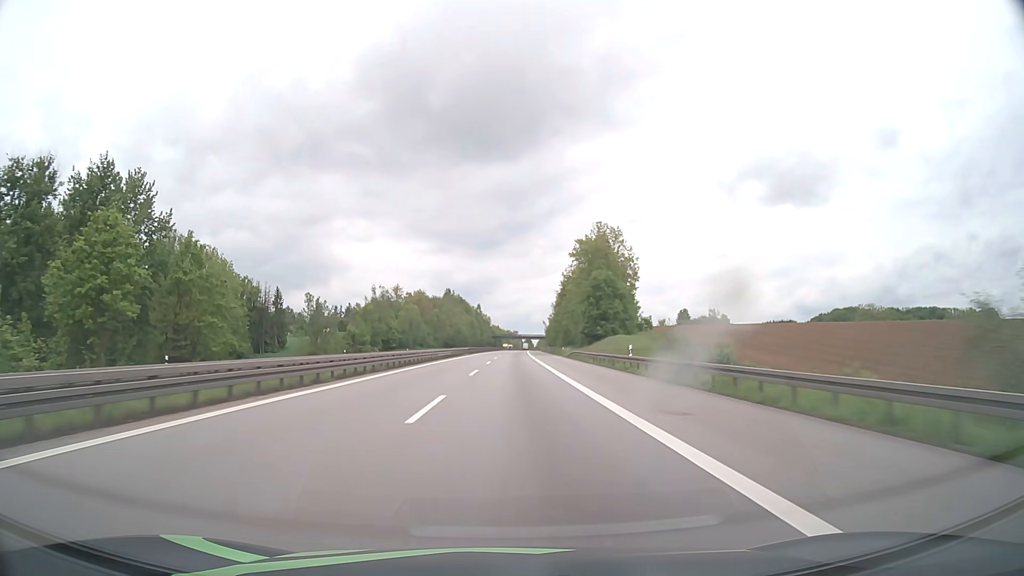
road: motorway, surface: asphalt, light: Day
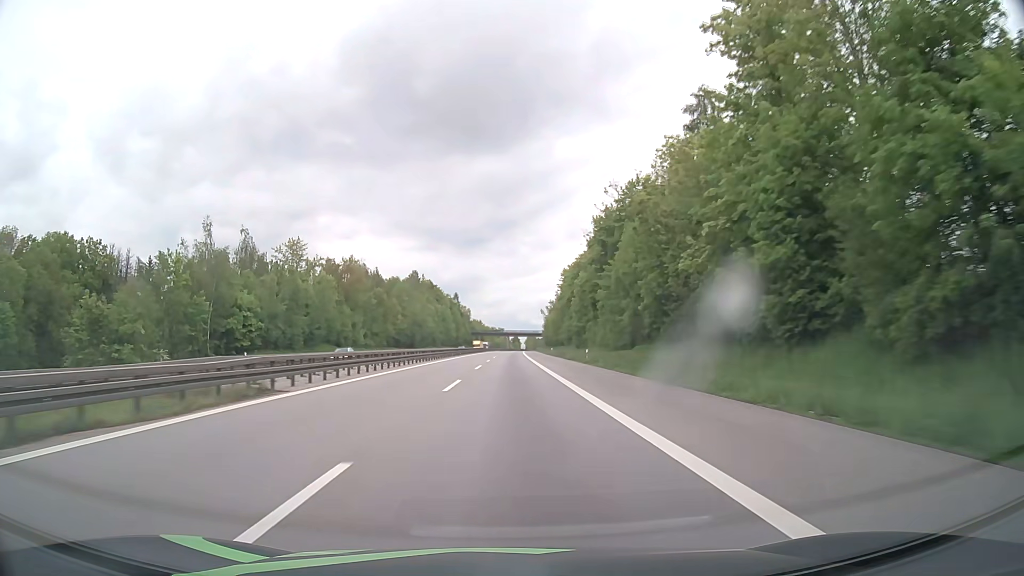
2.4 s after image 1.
(+0.9, +82.5) m; +1°
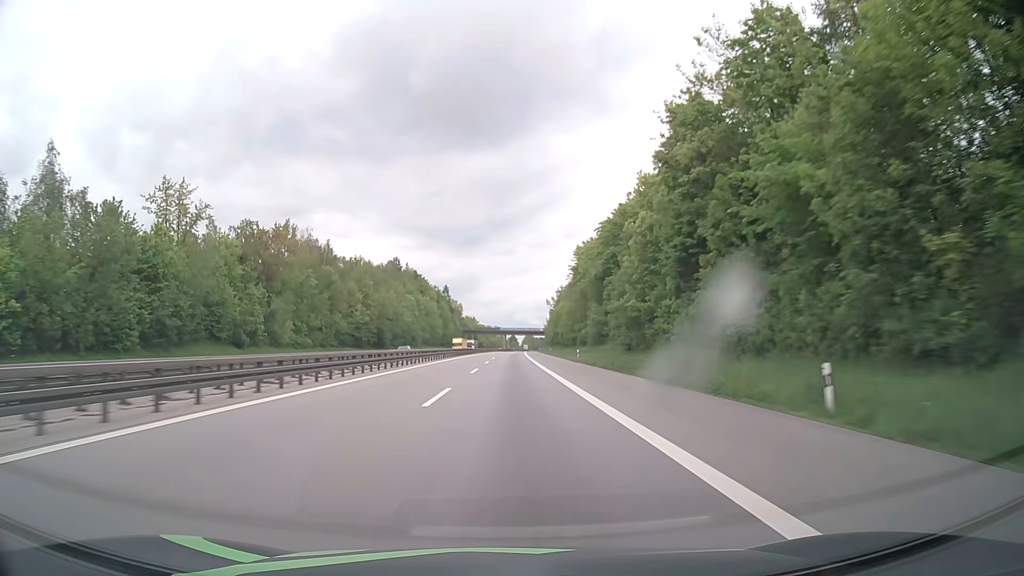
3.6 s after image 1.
(0.0, +41.3) m; 0°
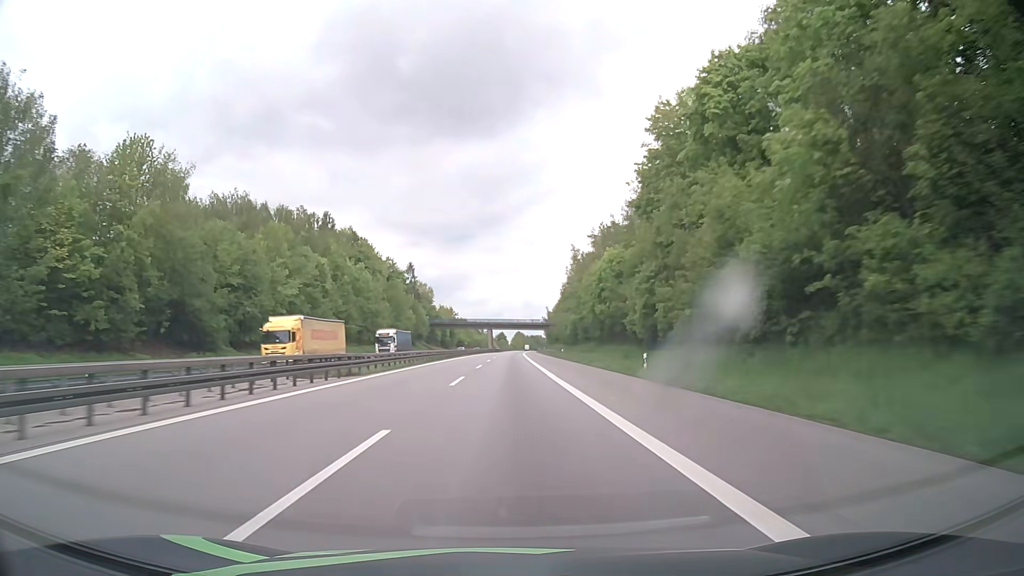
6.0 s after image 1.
(+0.7, +82.7) m; +1°
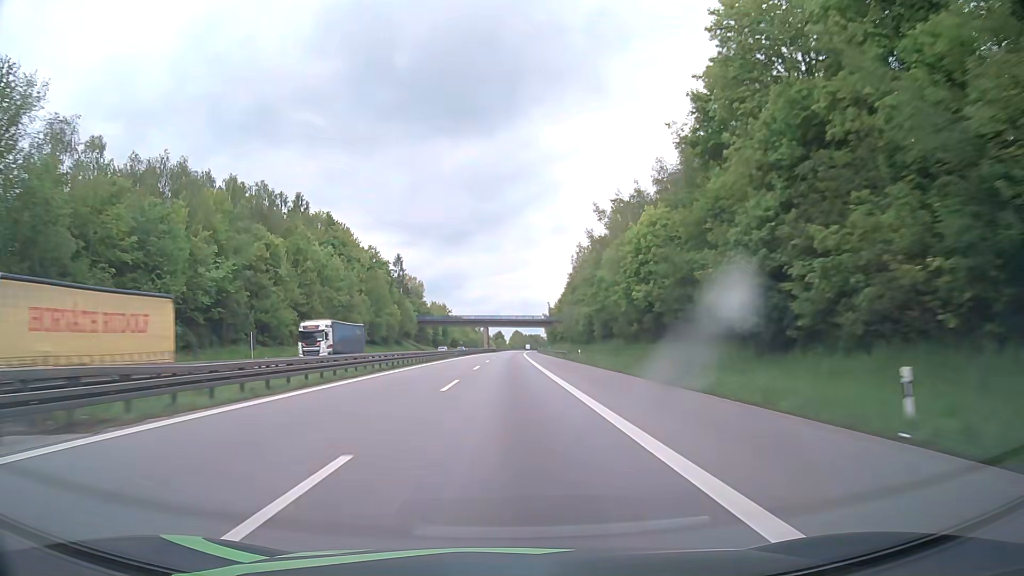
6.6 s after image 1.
(0.0, +20.7) m; 0°
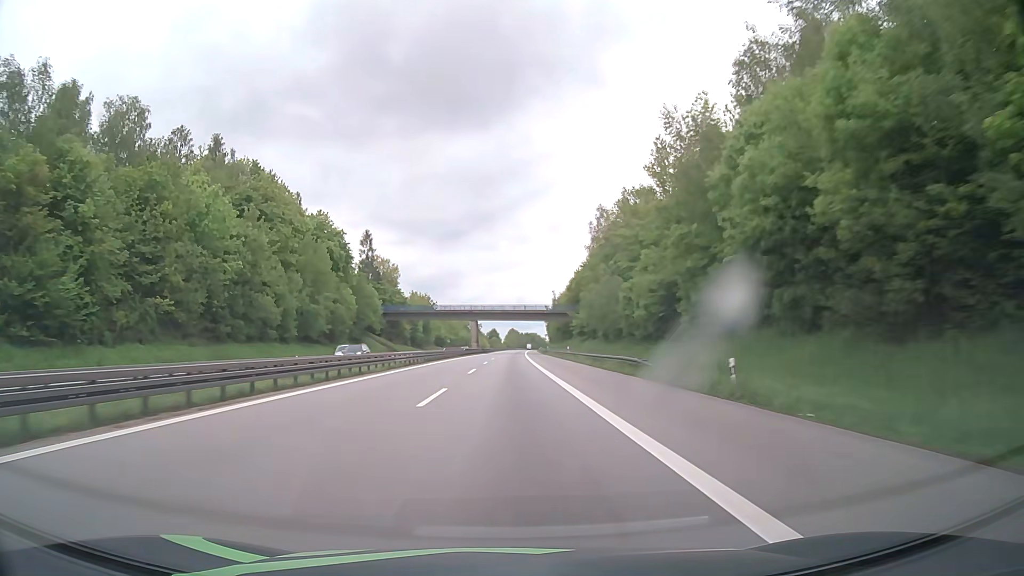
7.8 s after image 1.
(+0.1, +41.4) m; 0°
